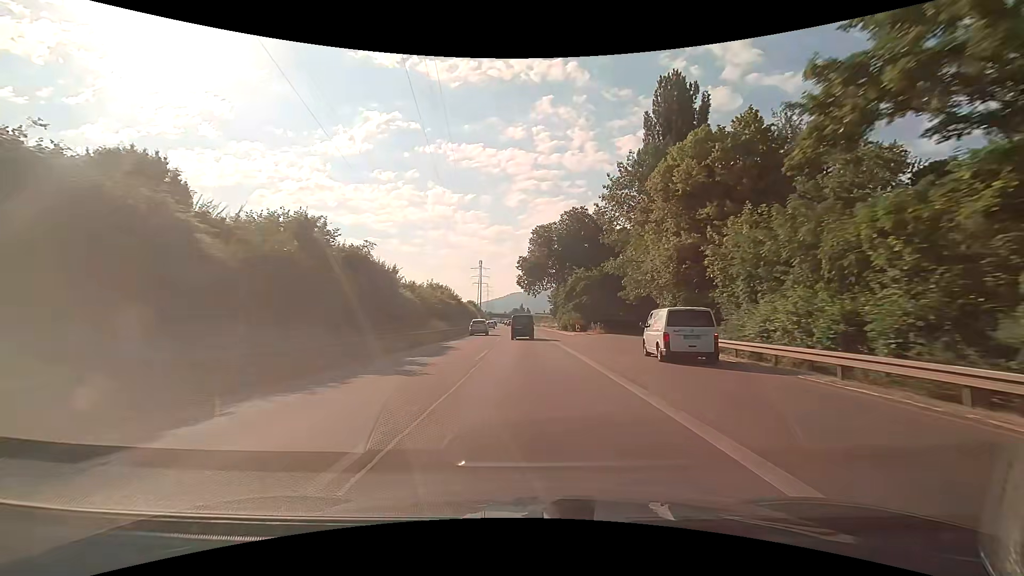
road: trunk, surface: asphalt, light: Day
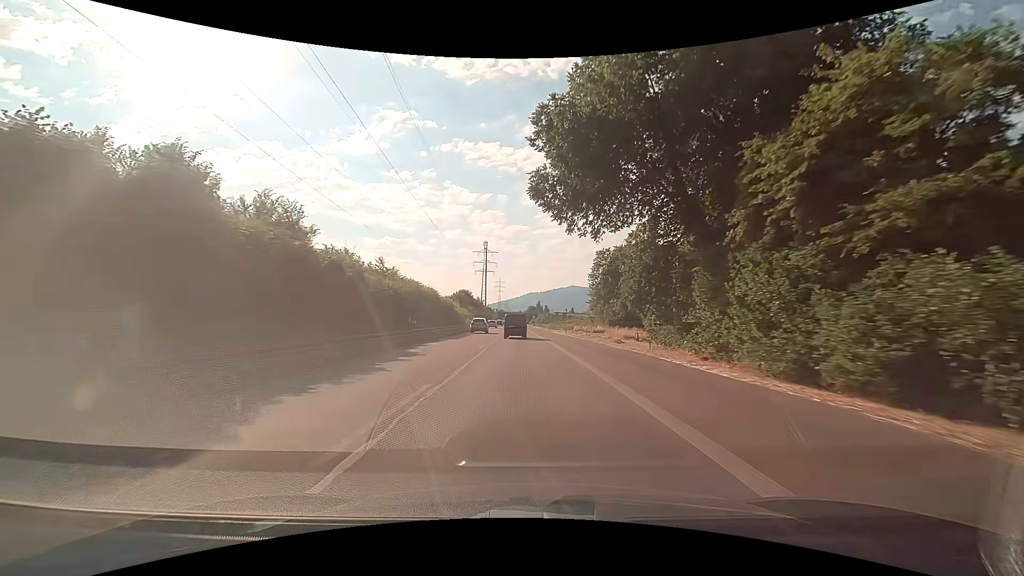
(-1.1, +67.6) m; -2°
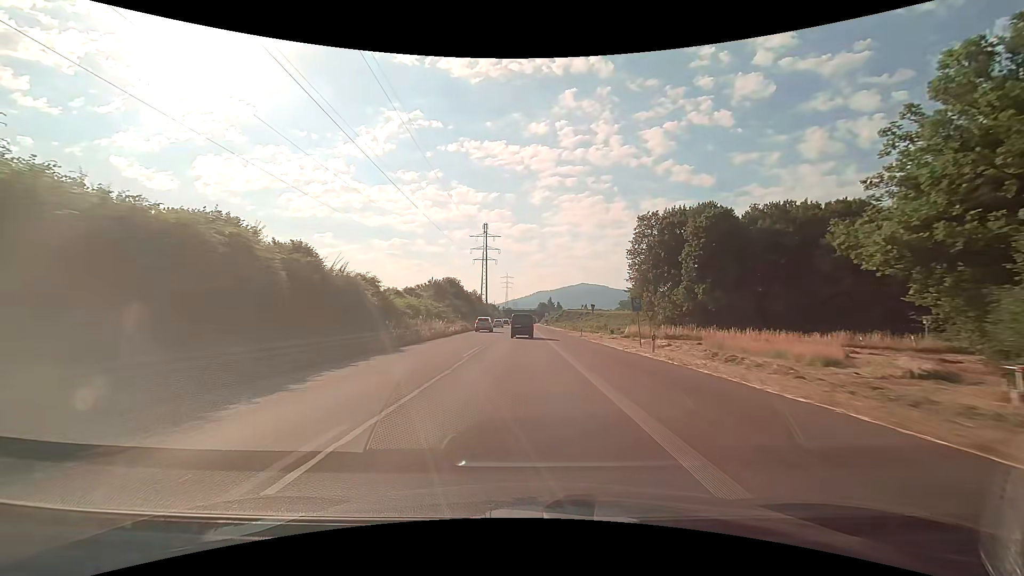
(-0.2, +40.0) m; -1°
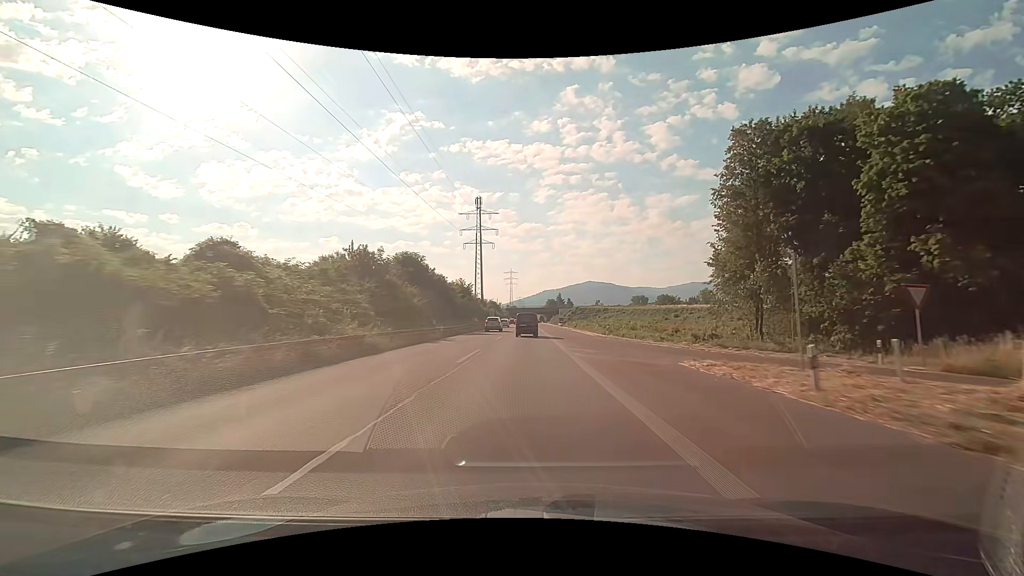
(-0.2, +39.0) m; -1°
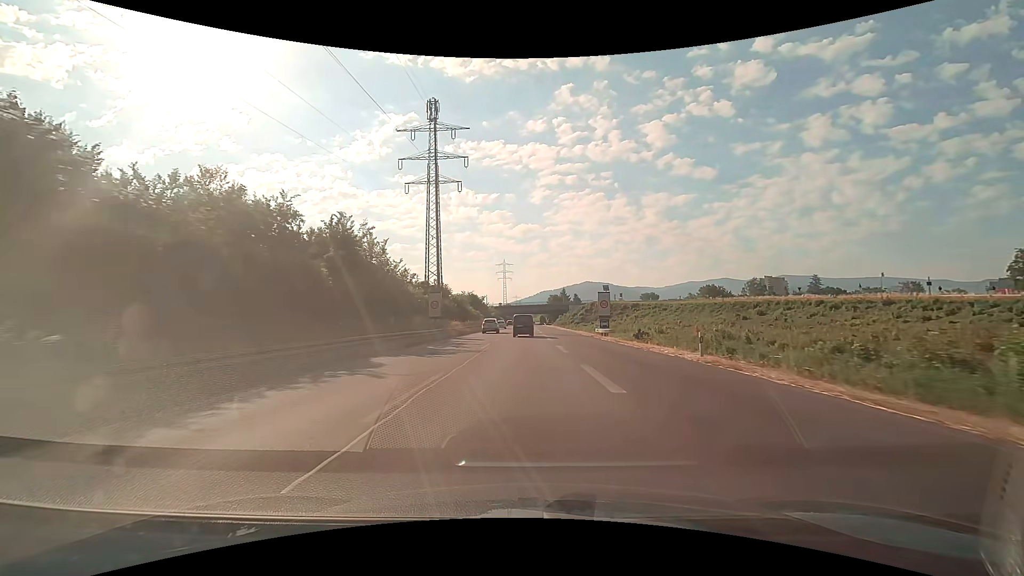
(0.0, +63.3) m; 0°
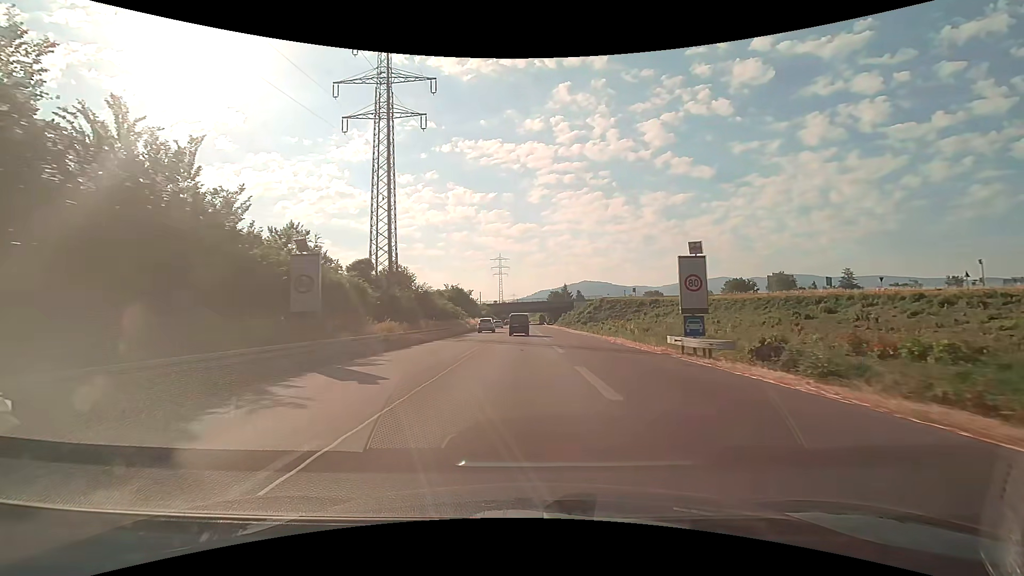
(0.0, +25.0) m; 0°
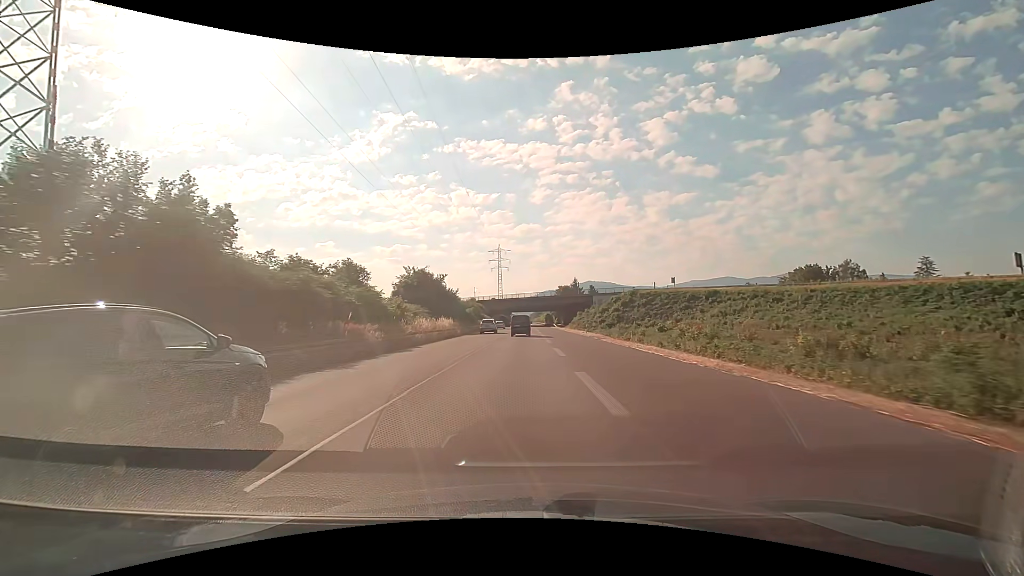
(-0.1, +37.5) m; -1°
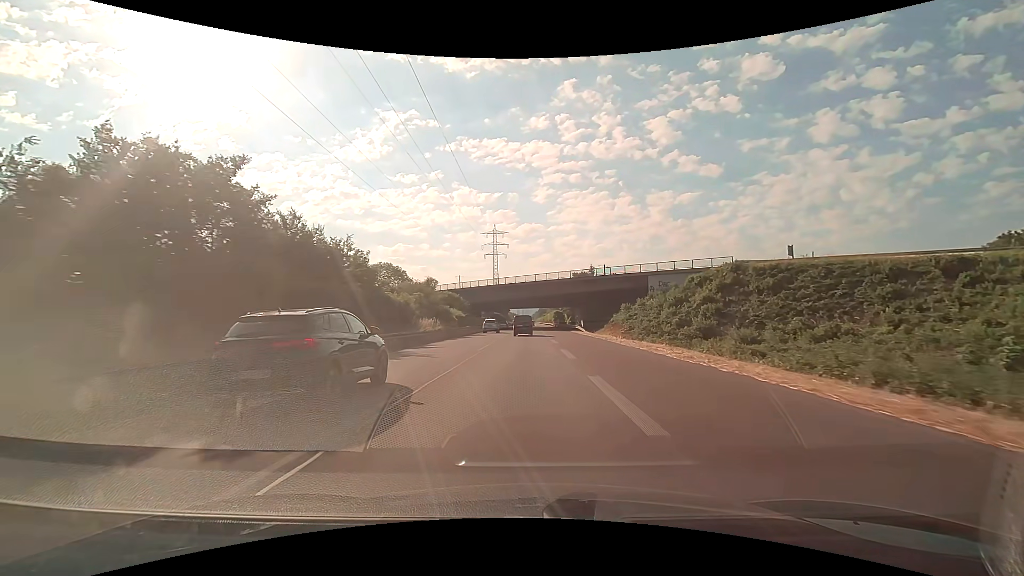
(-0.1, +49.4) m; 0°
(0, +10) (0, +20) (0, +30) (0, +40) (0, +50) (0, +60) (0, +70) (0, +80) (0, +90) (-1, +100) m
